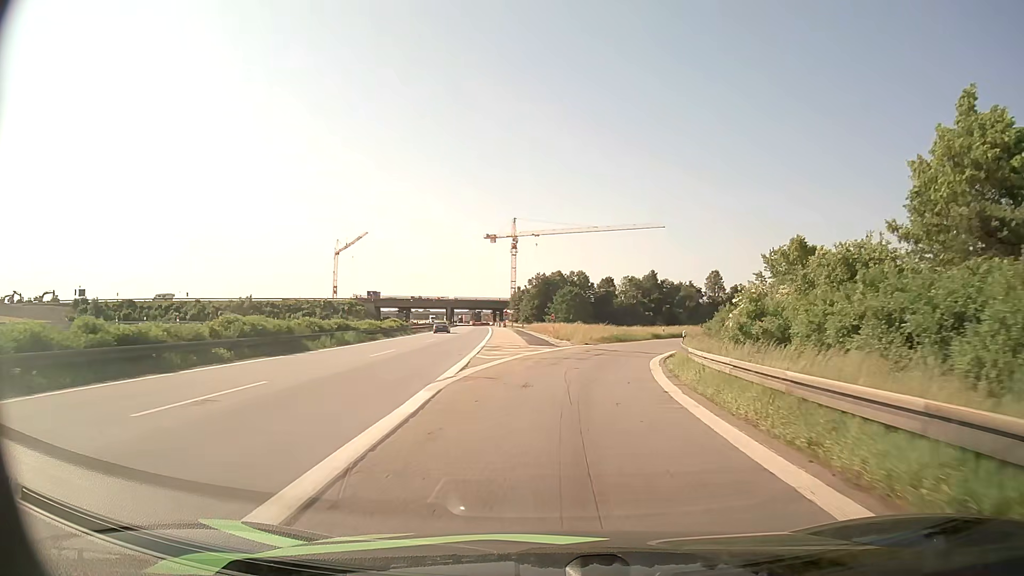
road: motorway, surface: asphalt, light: Day
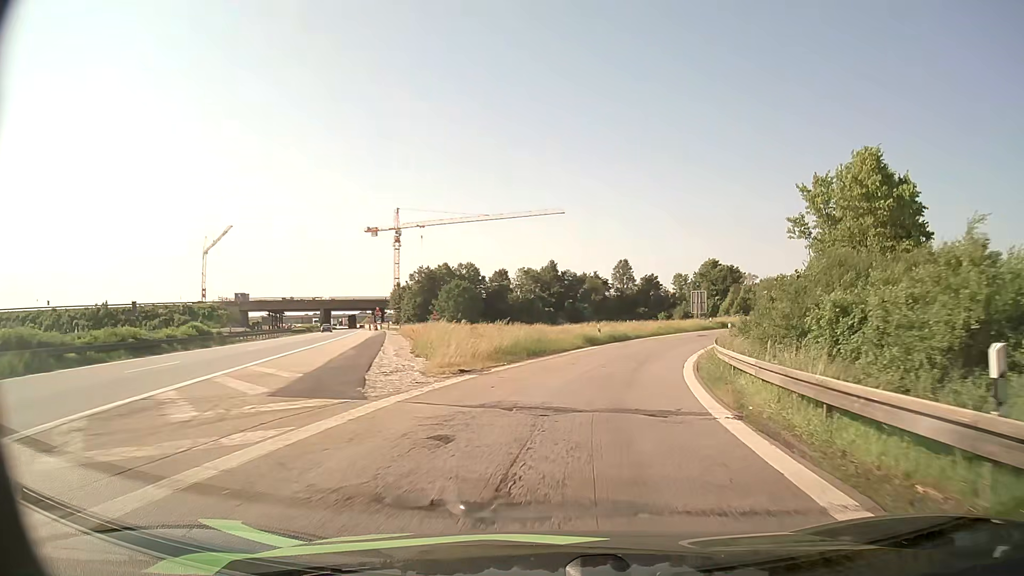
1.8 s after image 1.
(+1.7, +25.2) m; +9°
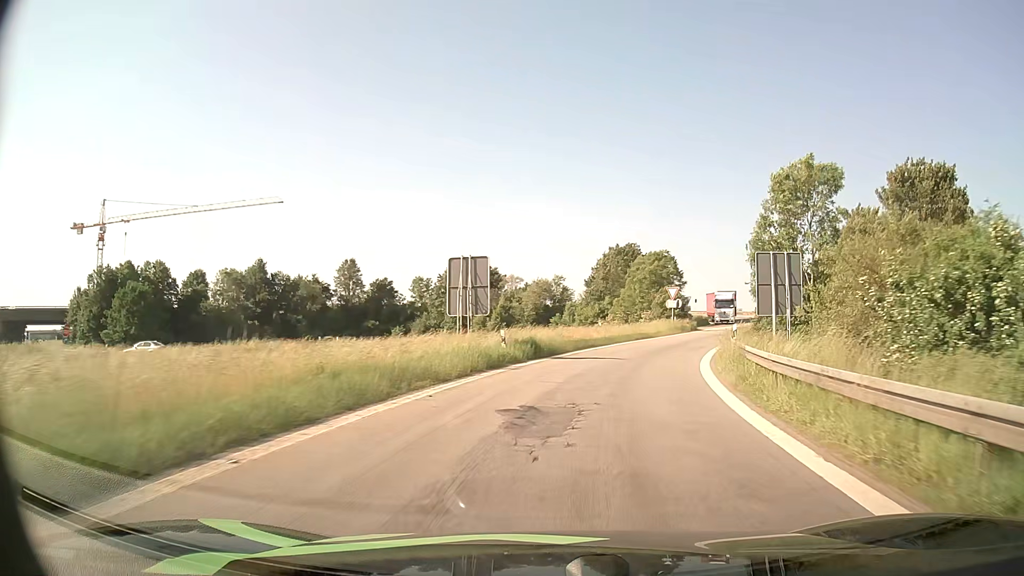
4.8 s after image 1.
(+7.6, +40.0) m; +22°
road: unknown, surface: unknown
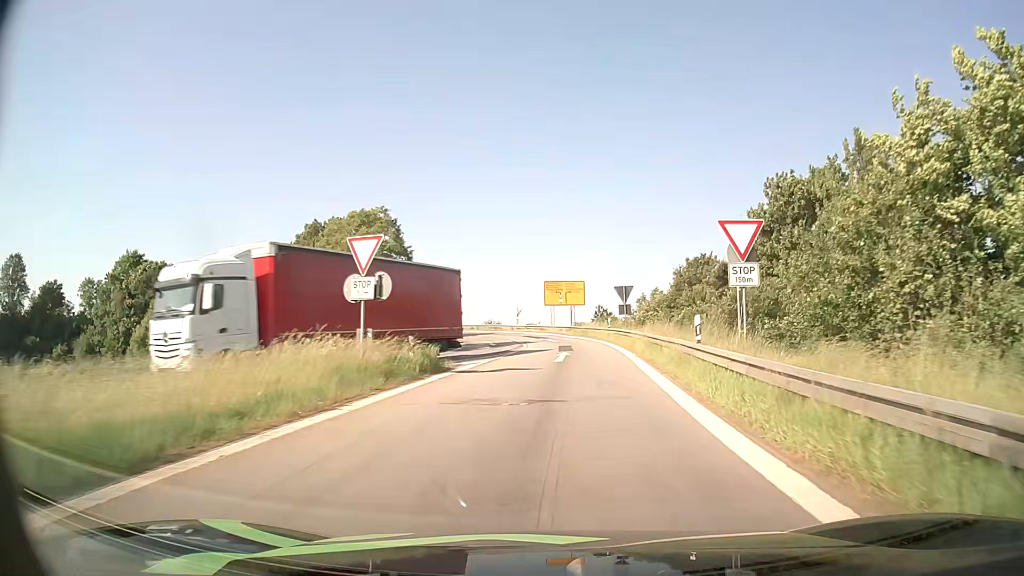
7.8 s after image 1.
(+7.9, +37.3) m; +22°
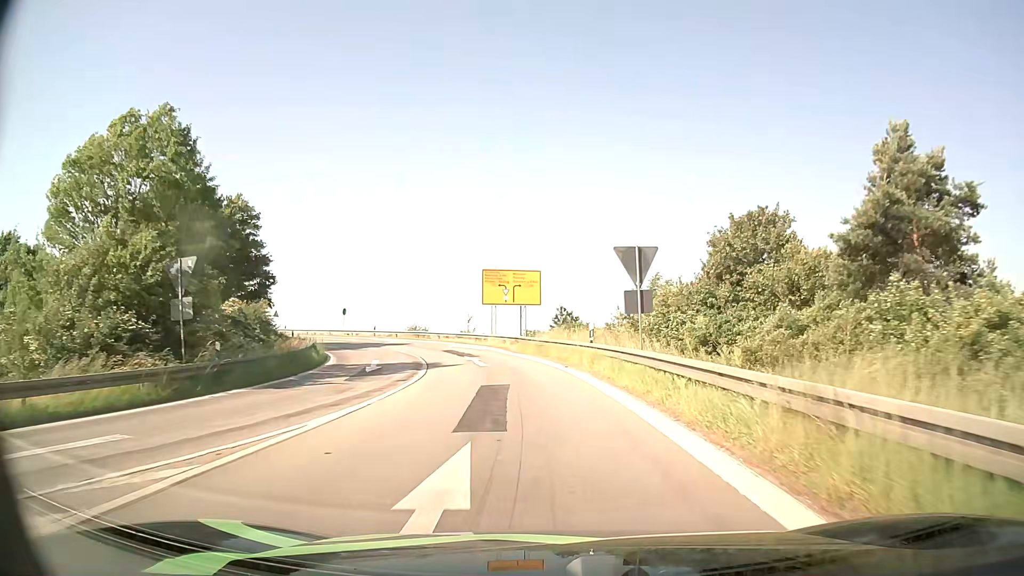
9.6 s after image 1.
(+1.1, +22.3) m; +4°
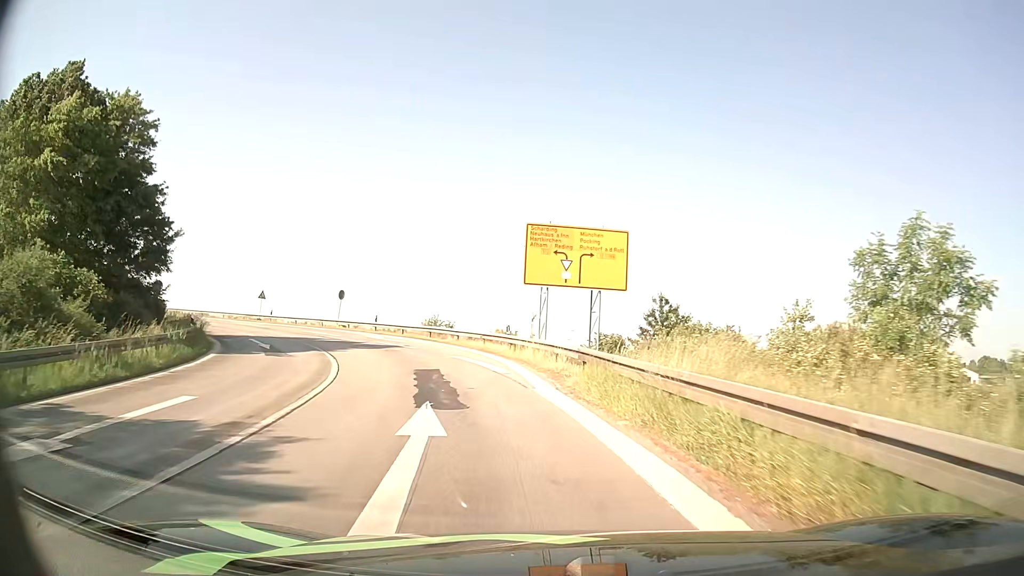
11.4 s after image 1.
(-0.8, +21.1) m; -6°
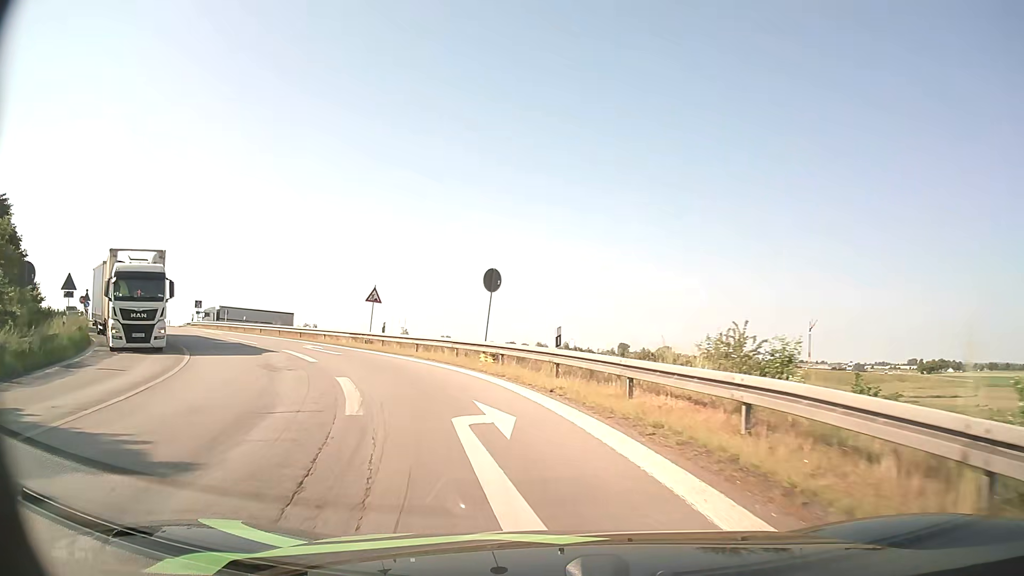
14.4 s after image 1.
(-5.0, +30.9) m; -23°
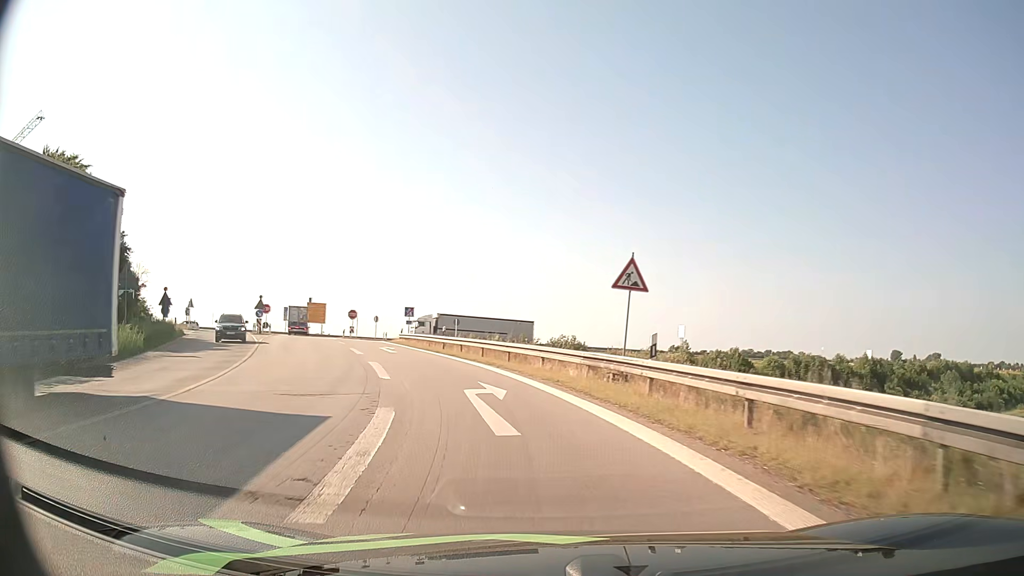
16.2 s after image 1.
(-3.3, +17.5) m; -22°
